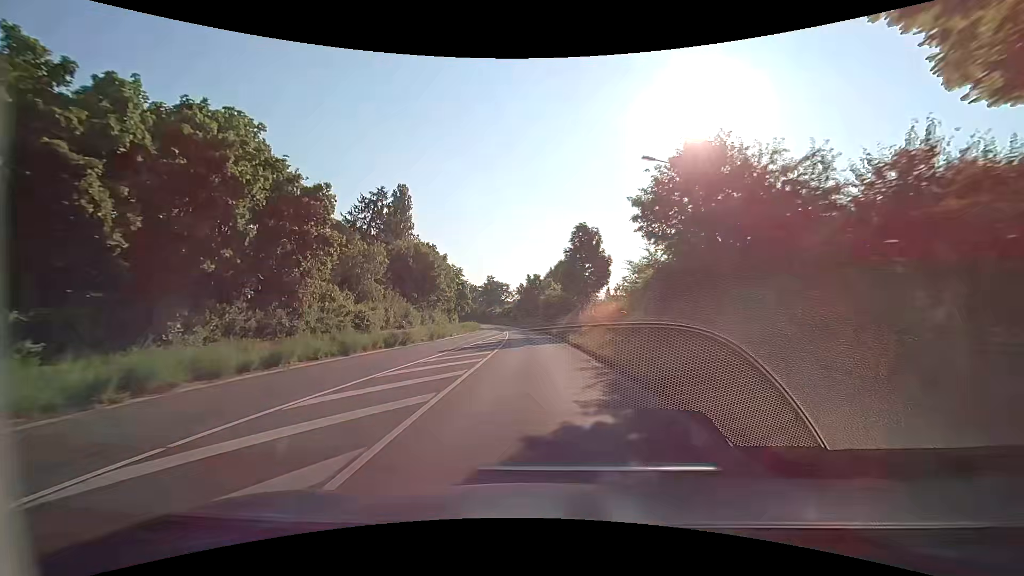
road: secondary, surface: asphalt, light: Day
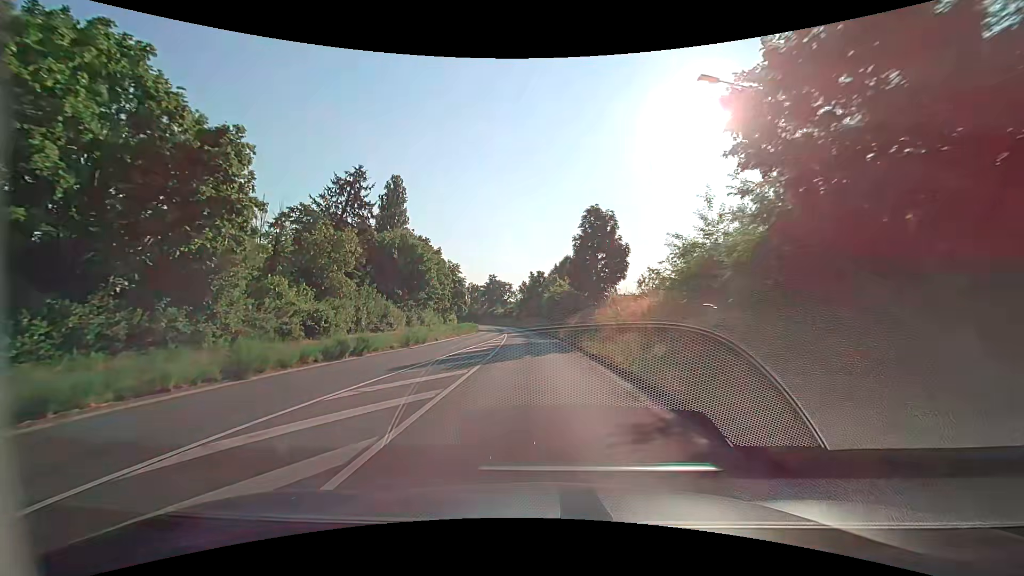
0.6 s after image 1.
(-0.1, +7.6) m; 0°
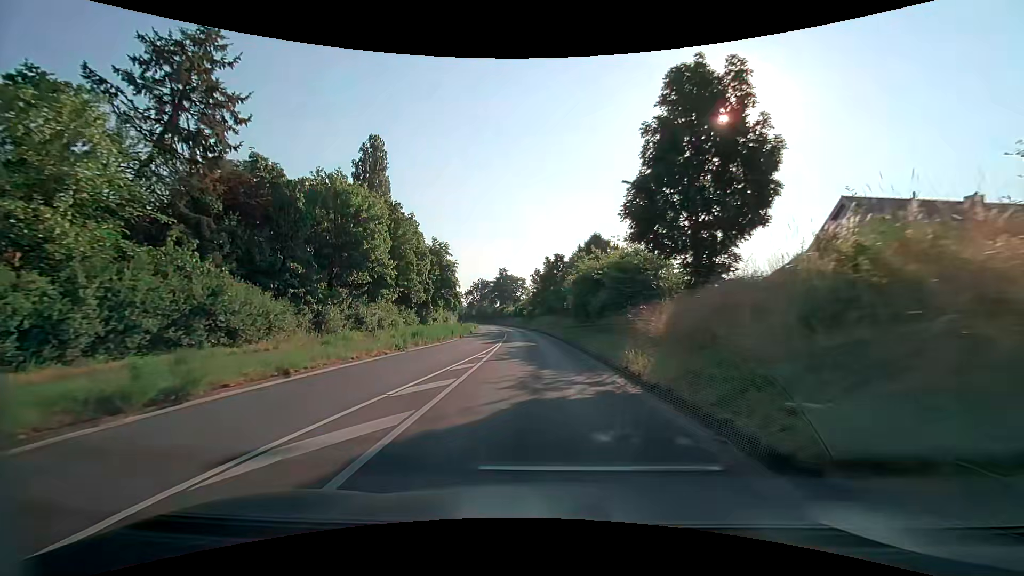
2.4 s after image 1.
(-0.4, +22.9) m; -1°
(0, +10) (0, +20) (-1, +30) (-2, +40) (-2, +50) (-3, +60) (-4, +70) (-5, +80) (-7, +90) (-8, +100) m
